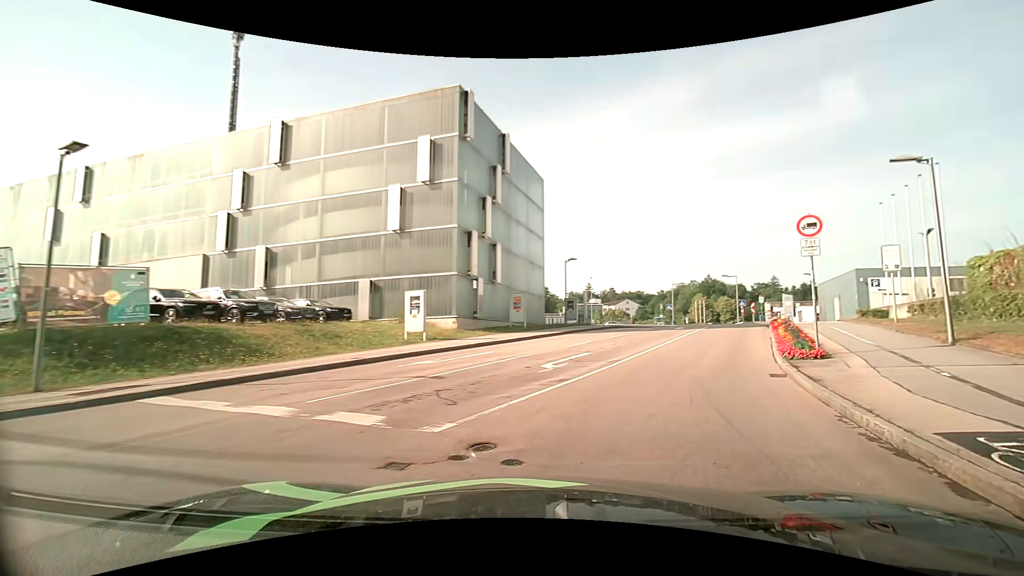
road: residential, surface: asphalt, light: Day
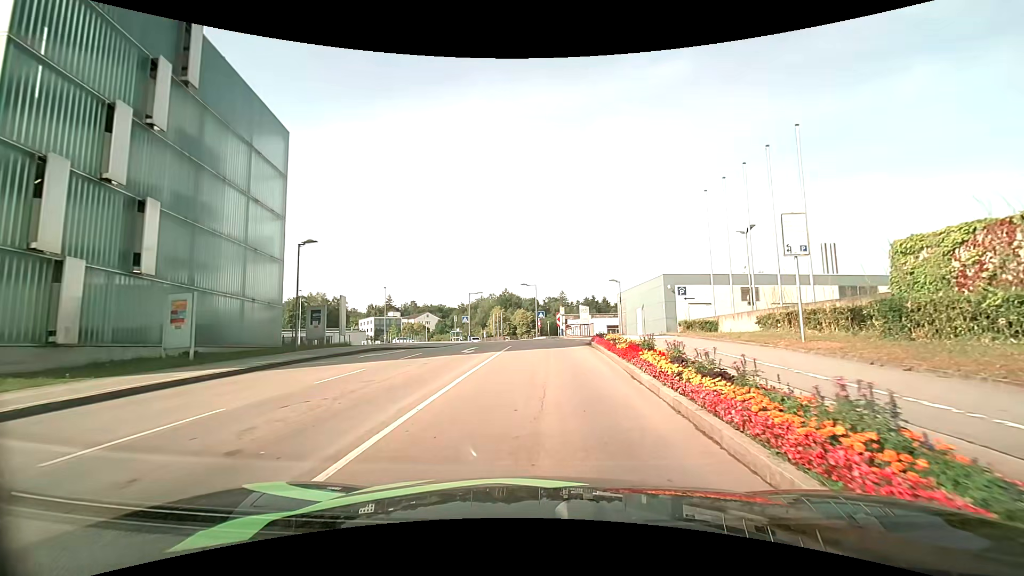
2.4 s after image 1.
(+3.6, +13.0) m; +24°
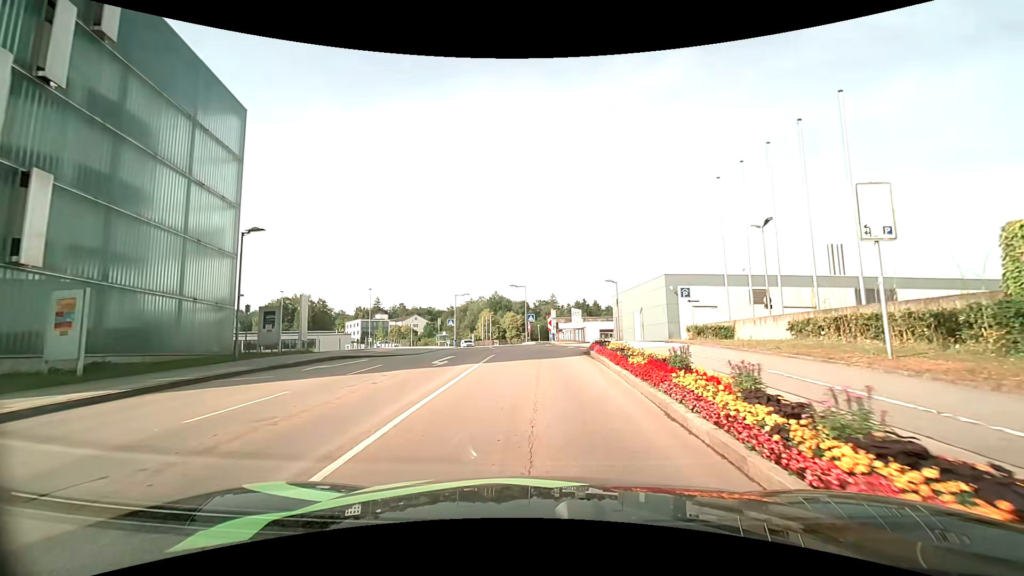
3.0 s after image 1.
(0.0, +3.7) m; +1°
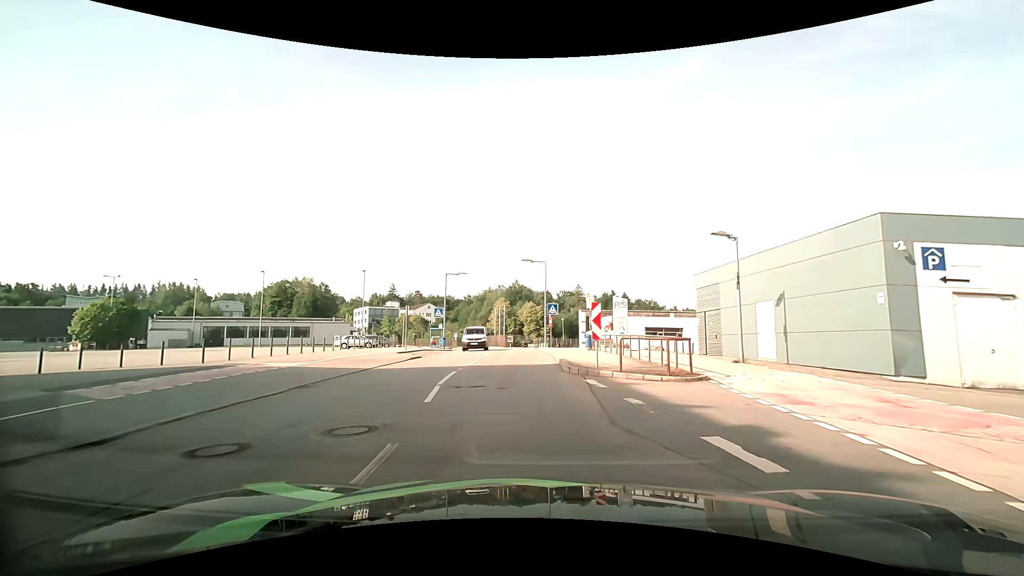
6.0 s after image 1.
(0.0, +20.1) m; -3°
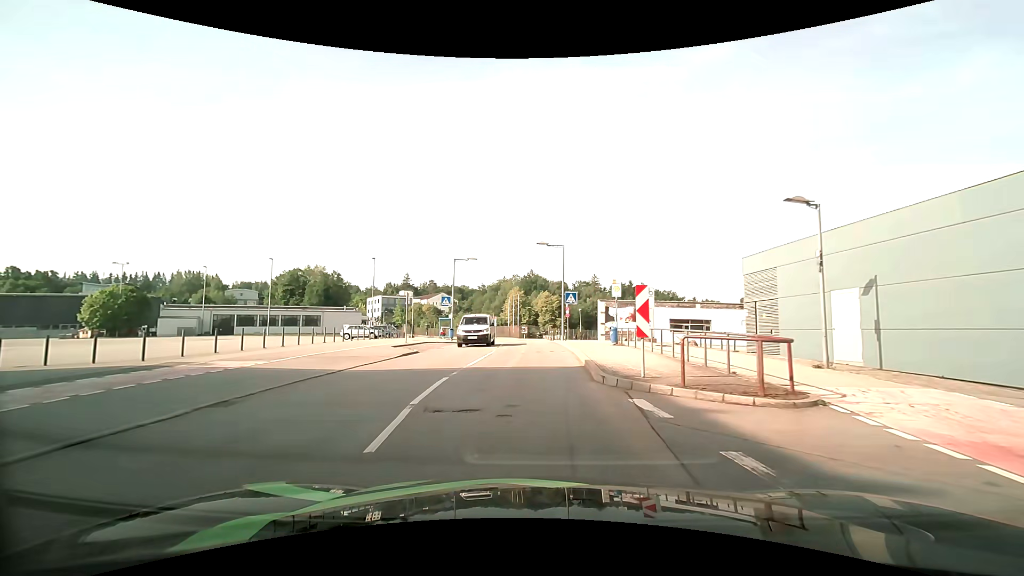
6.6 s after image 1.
(0.0, +3.9) m; -1°
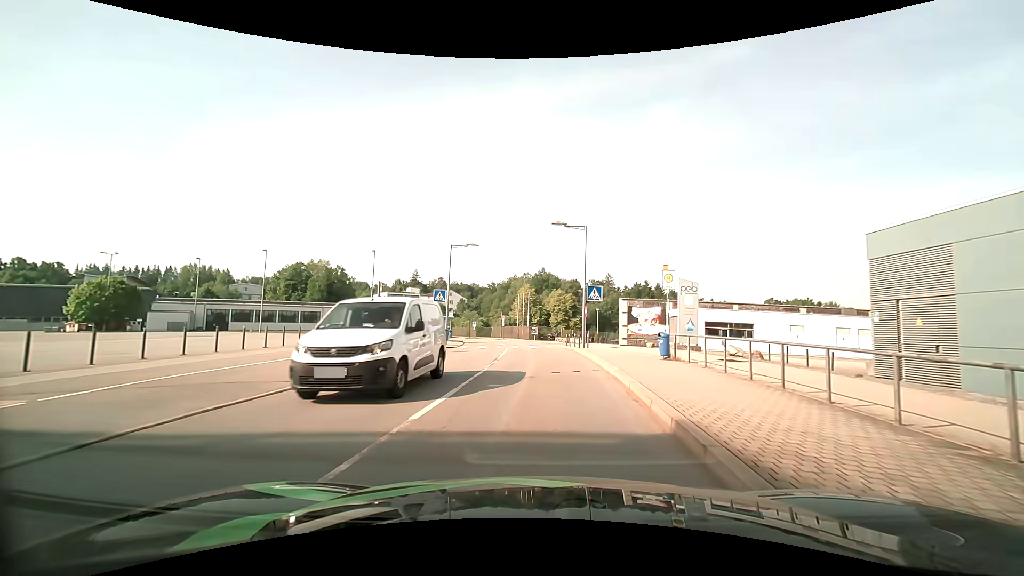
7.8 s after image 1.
(-0.1, +7.7) m; -2°
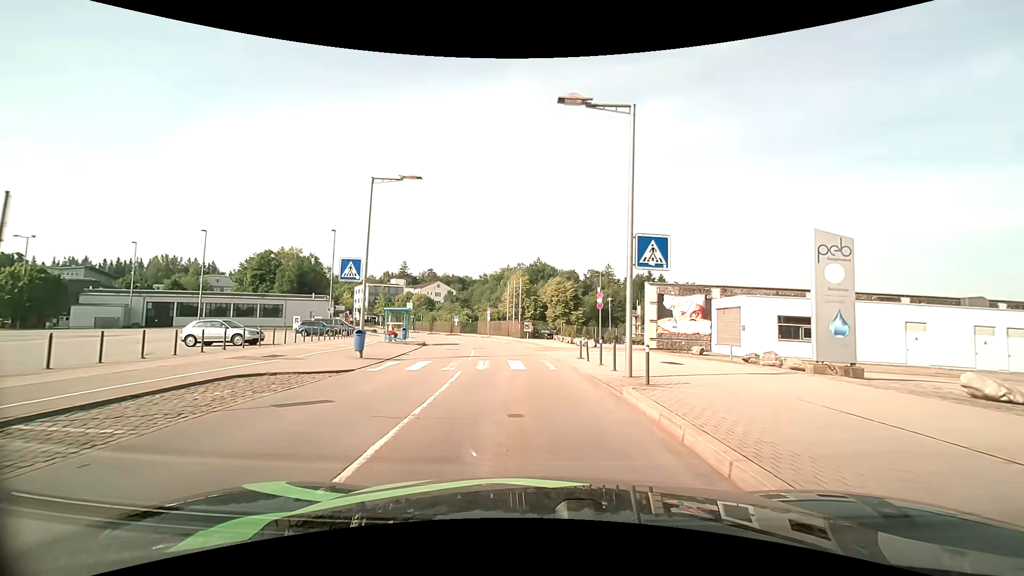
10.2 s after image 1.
(+0.2, +15.9) m; +1°
(0, +10) (-1, +20) (-2, +30) (-3, +40) (-5, +50) (-8, +59) (-11, +69) (-14, +78) (-18, +87) (-22, +96) m
